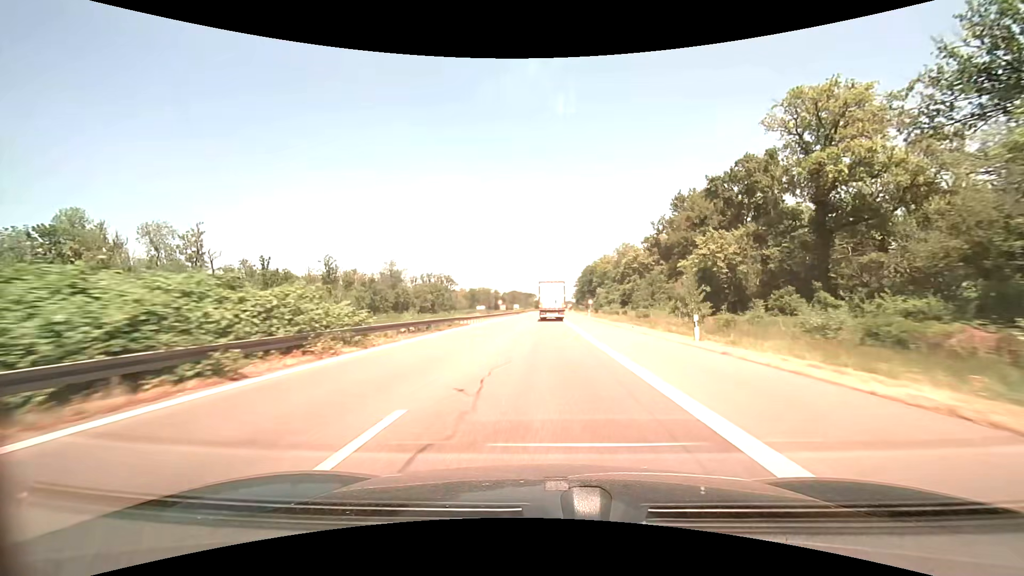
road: motorway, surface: asphalt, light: Day
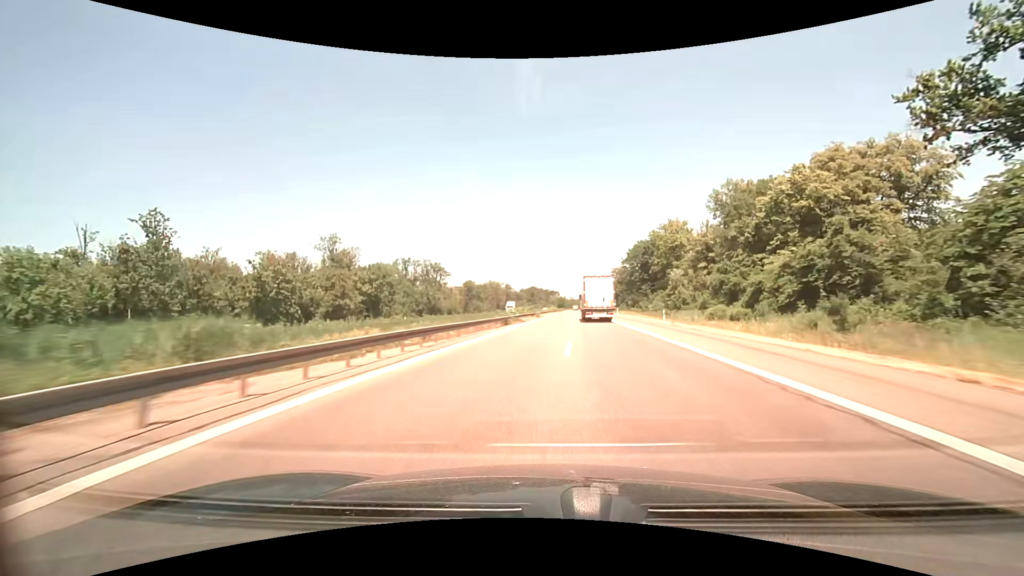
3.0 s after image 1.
(-1.4, +76.6) m; -3°
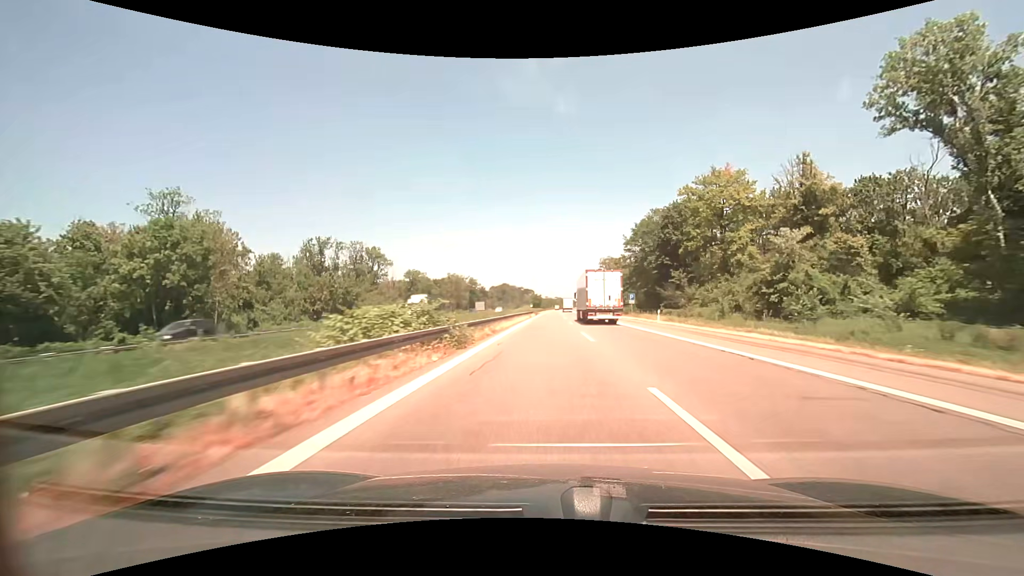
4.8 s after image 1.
(+0.9, +48.8) m; +3°
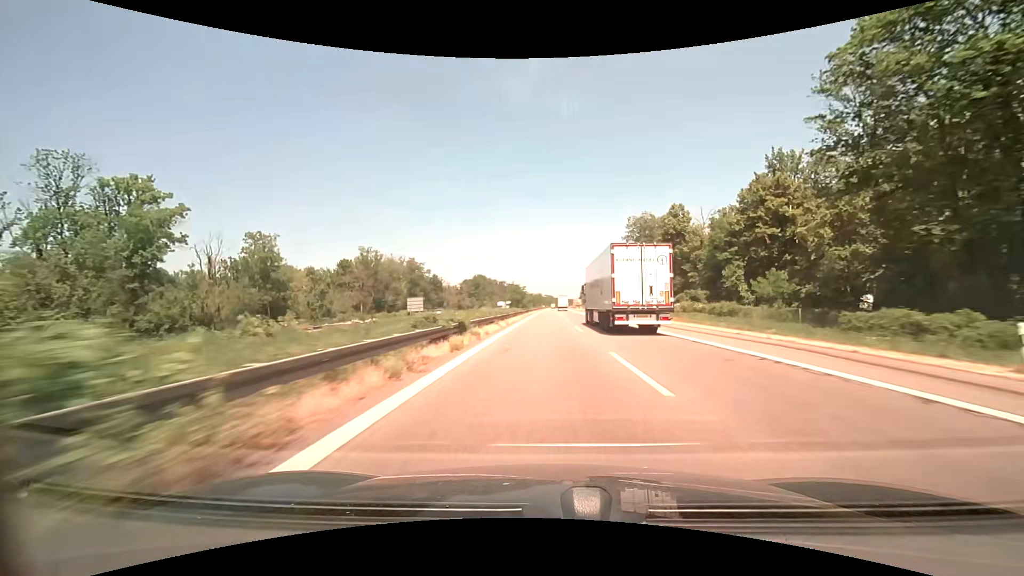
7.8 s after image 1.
(+1.4, +84.4) m; +1°
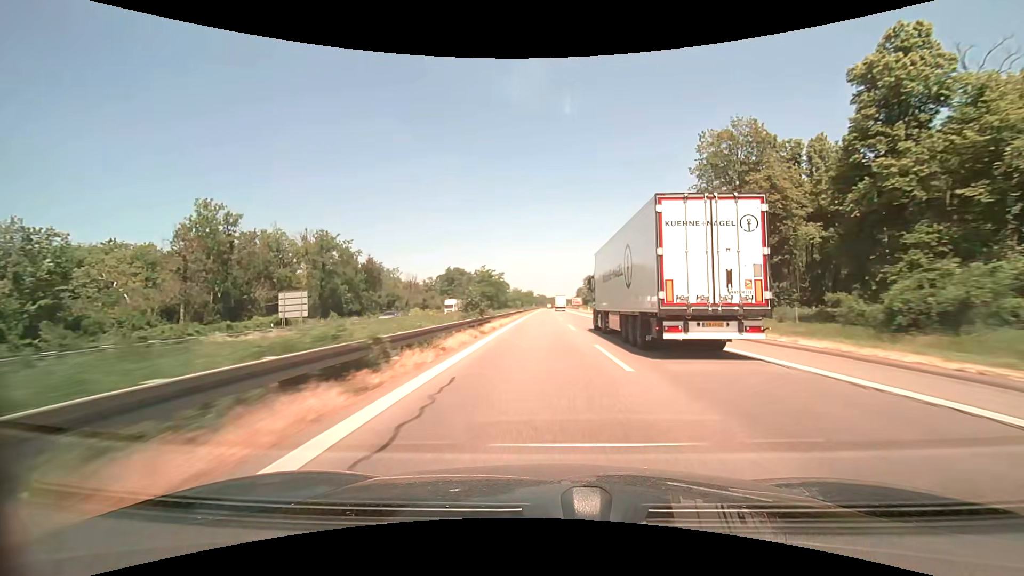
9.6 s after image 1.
(+0.3, +51.5) m; +1°
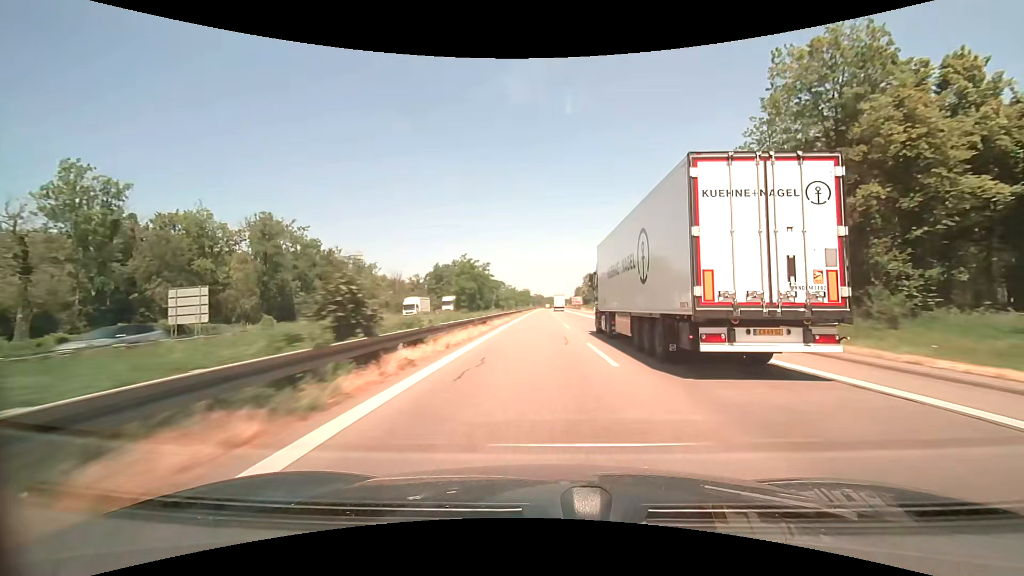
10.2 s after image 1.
(0.0, +17.2) m; 0°
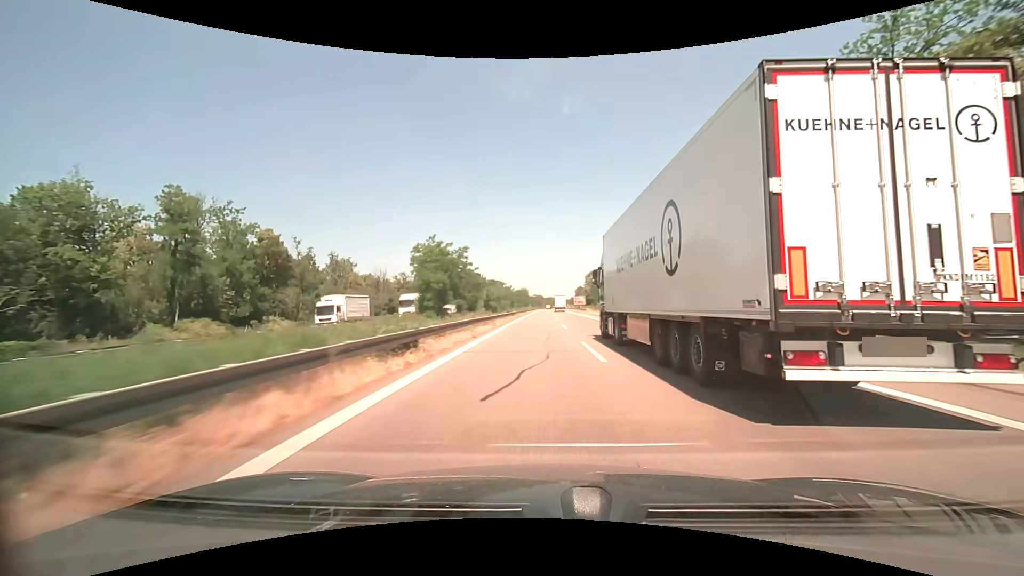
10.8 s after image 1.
(0.0, +17.3) m; 0°
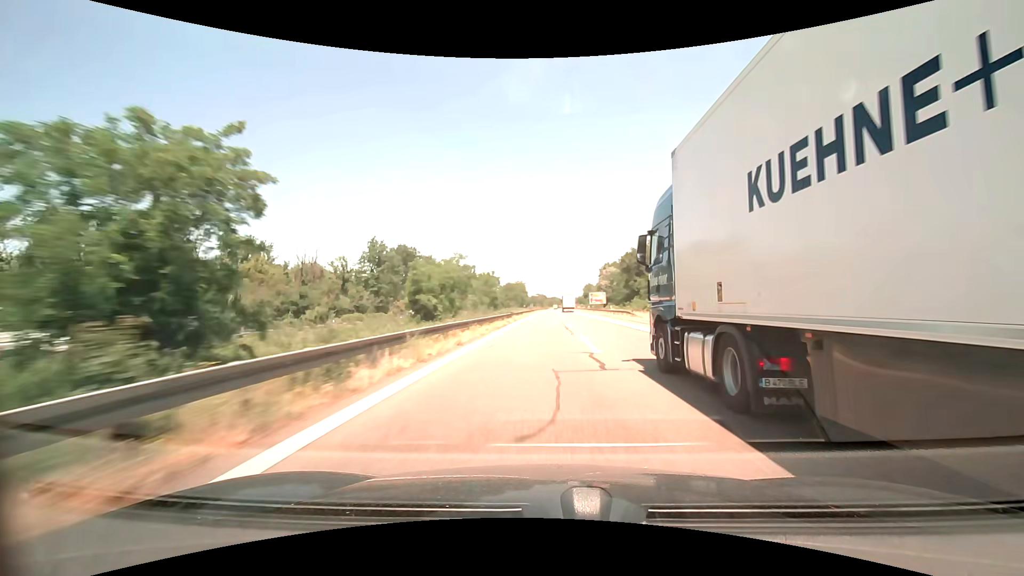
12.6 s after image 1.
(-0.2, +52.0) m; 0°
(0, +10) (0, +20) (0, +30) (0, +40) (0, +50) (0, +60) (0, +70) (0, +80) (0, +90) (0, +100) m
